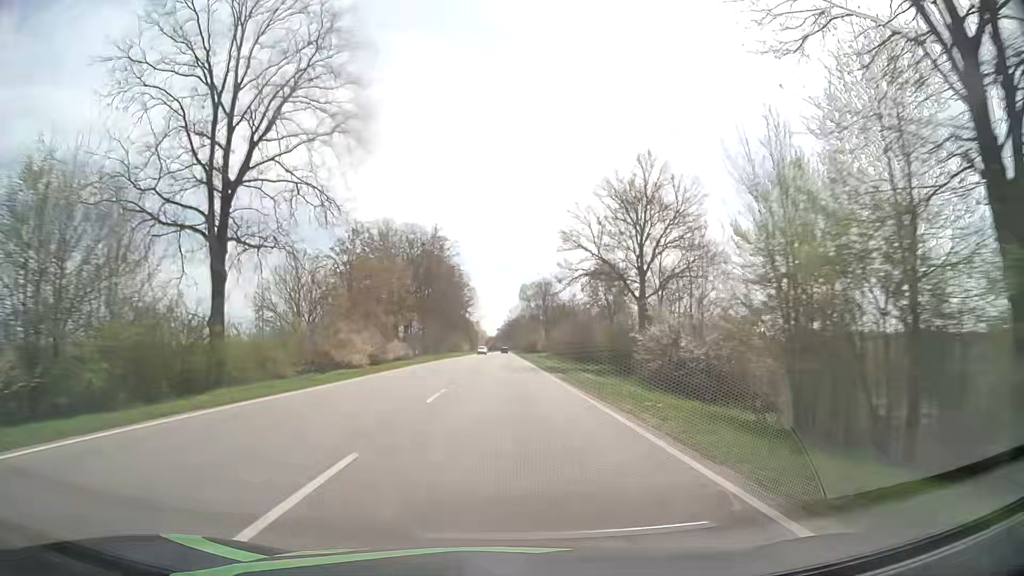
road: primary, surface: asphalt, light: Day
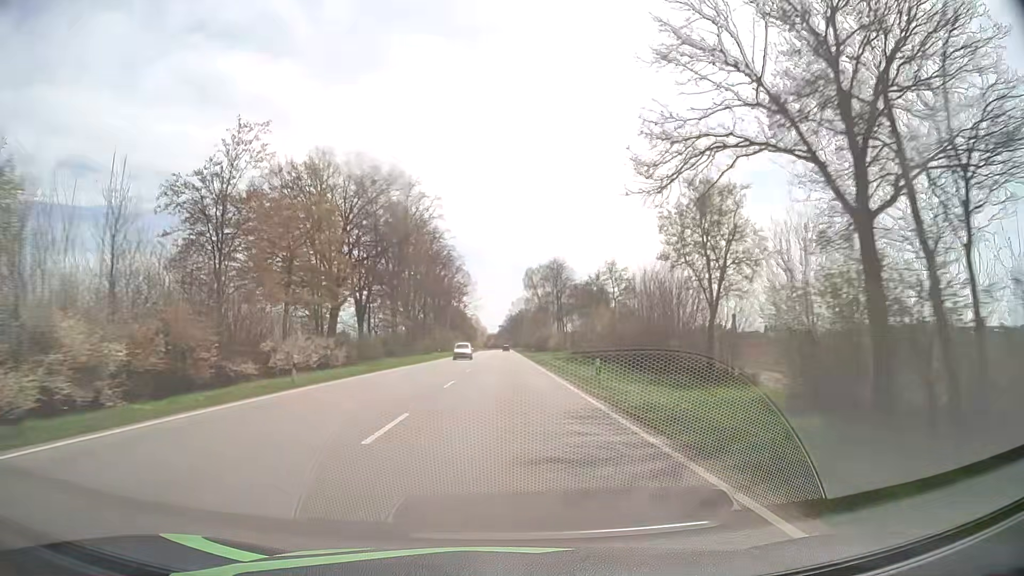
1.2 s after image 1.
(0.0, +30.9) m; 0°
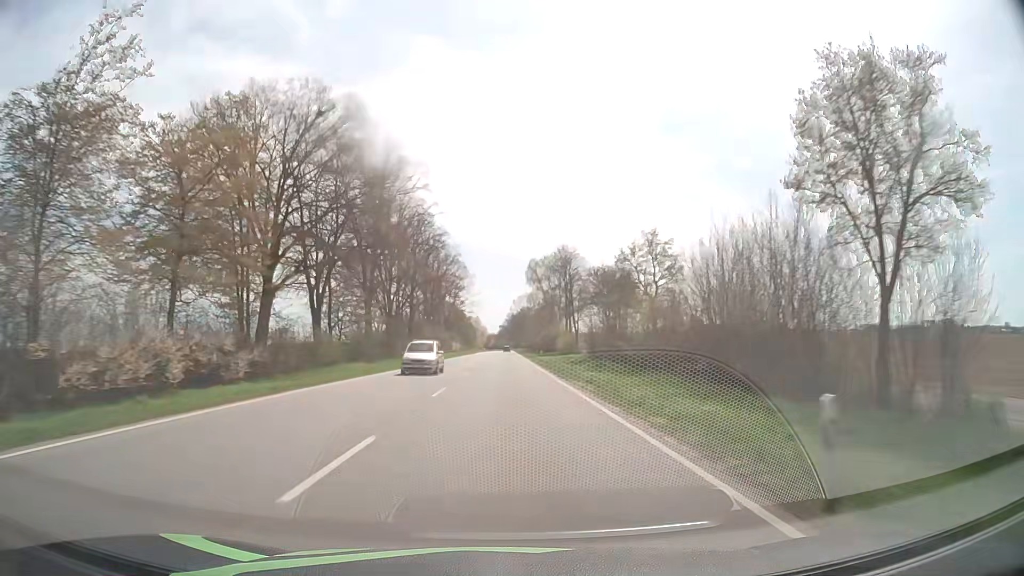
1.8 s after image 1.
(0.0, +15.5) m; 0°
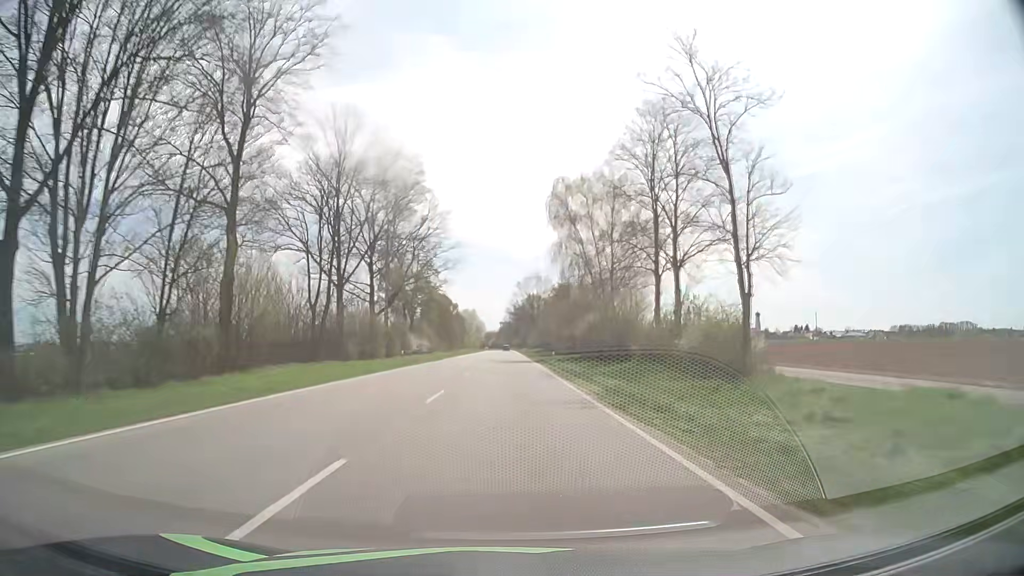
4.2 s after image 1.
(-0.1, +62.3) m; 0°
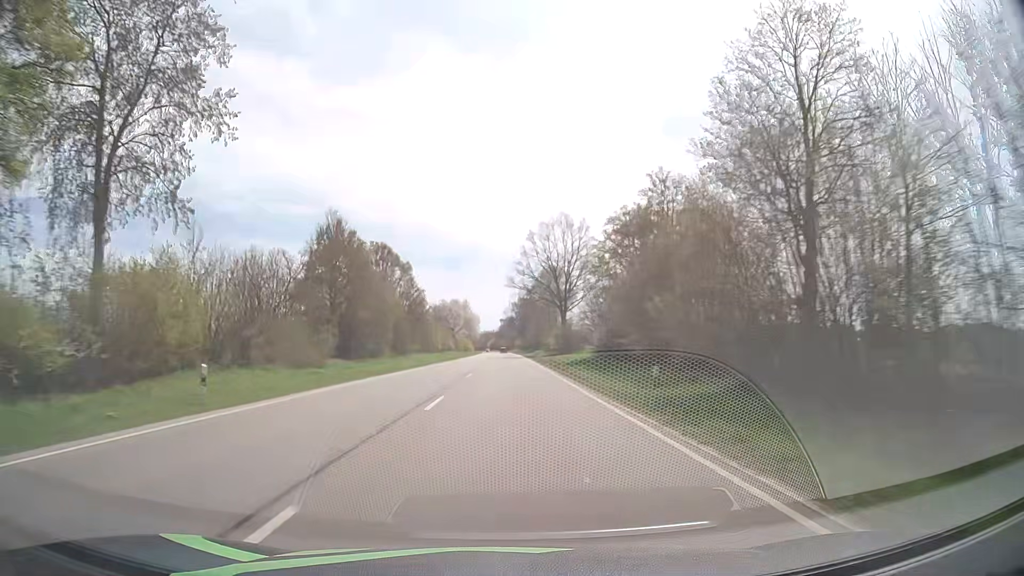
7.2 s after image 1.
(+0.2, +78.8) m; 0°
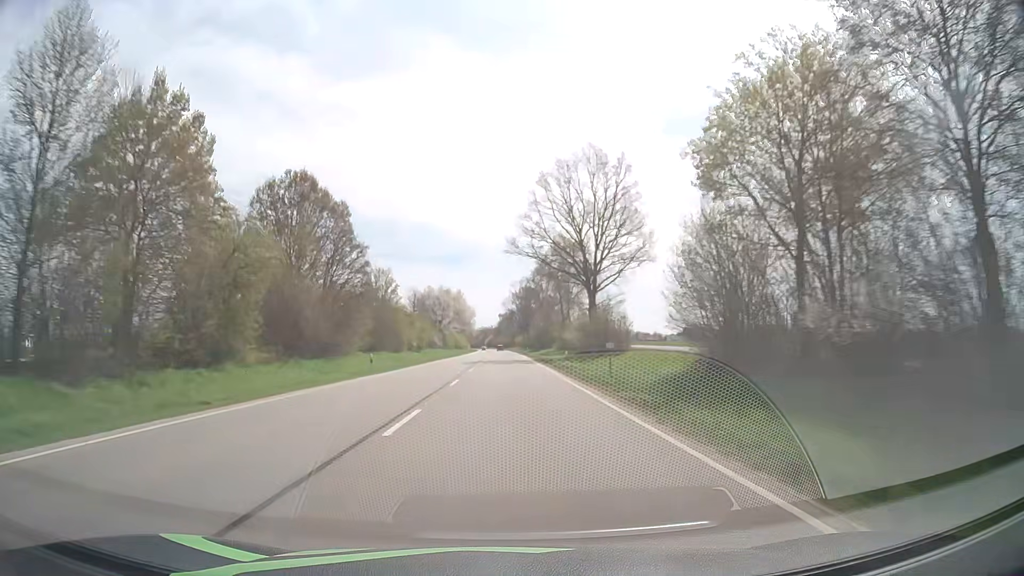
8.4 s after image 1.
(0.0, +31.7) m; 0°
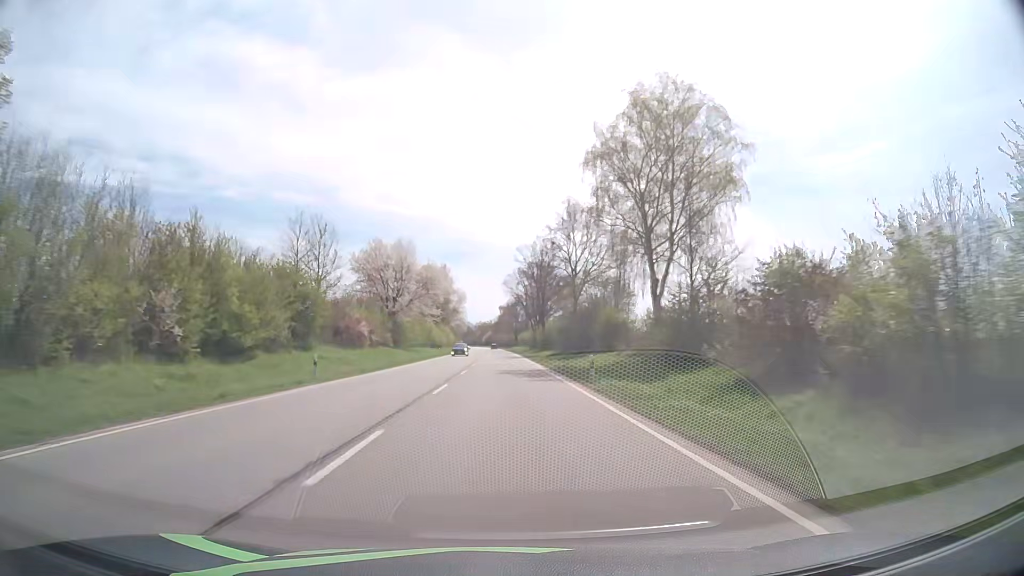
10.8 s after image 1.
(-0.1, +63.6) m; 0°
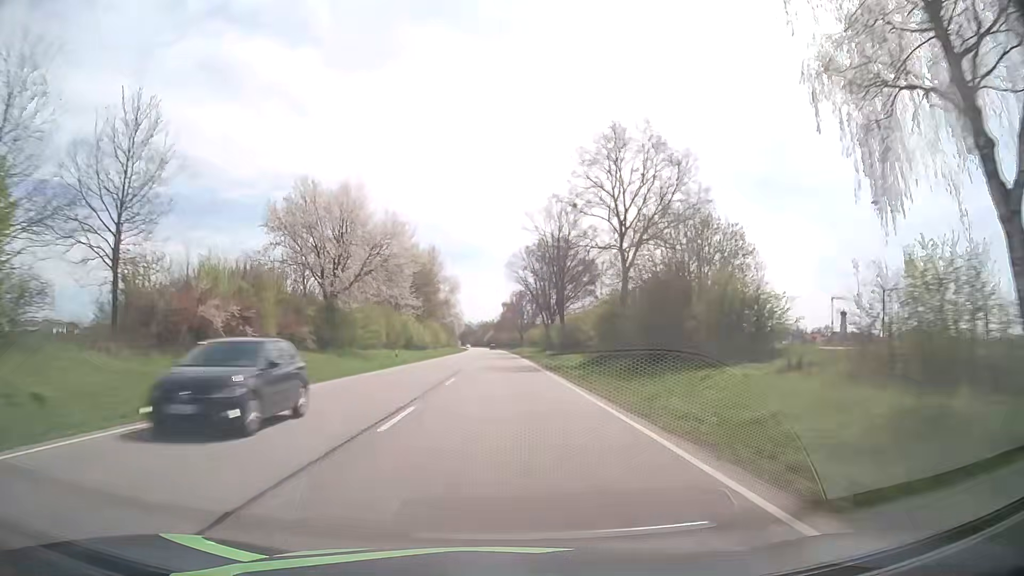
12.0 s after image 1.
(0.0, +31.9) m; 0°
(0, +10) (0, +20) (0, +30) (0, +40) (0, +50) (0, +60) (0, +70) (-1, +80) (-1, +90) (-1, +100) m
